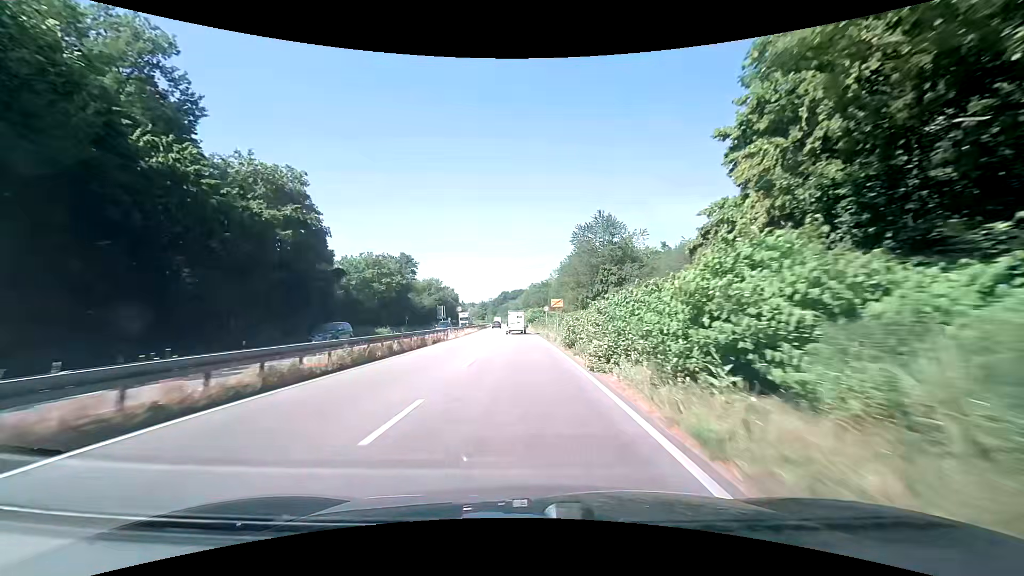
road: trunk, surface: asphalt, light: Day
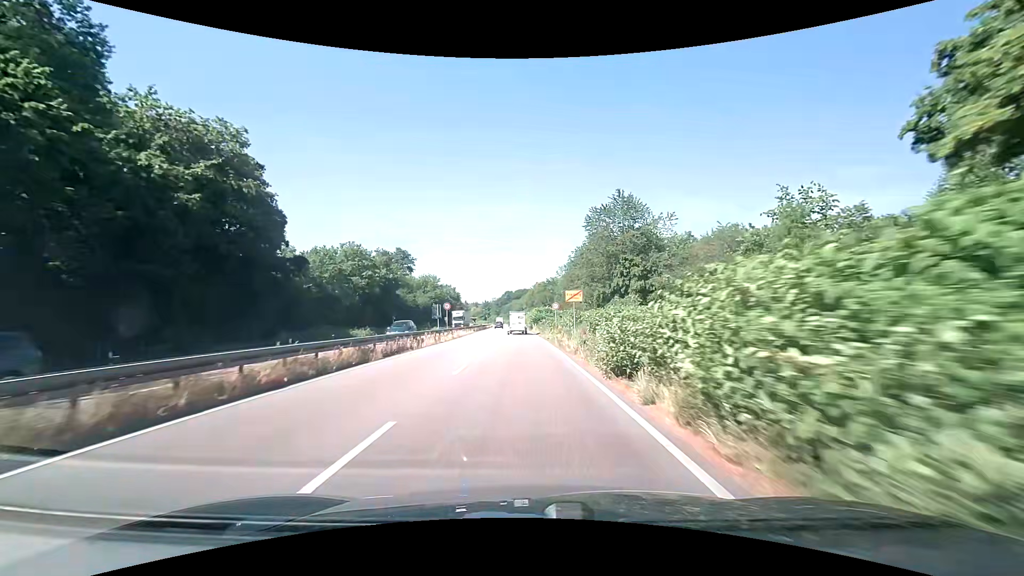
(-0.1, +10.9) m; -1°
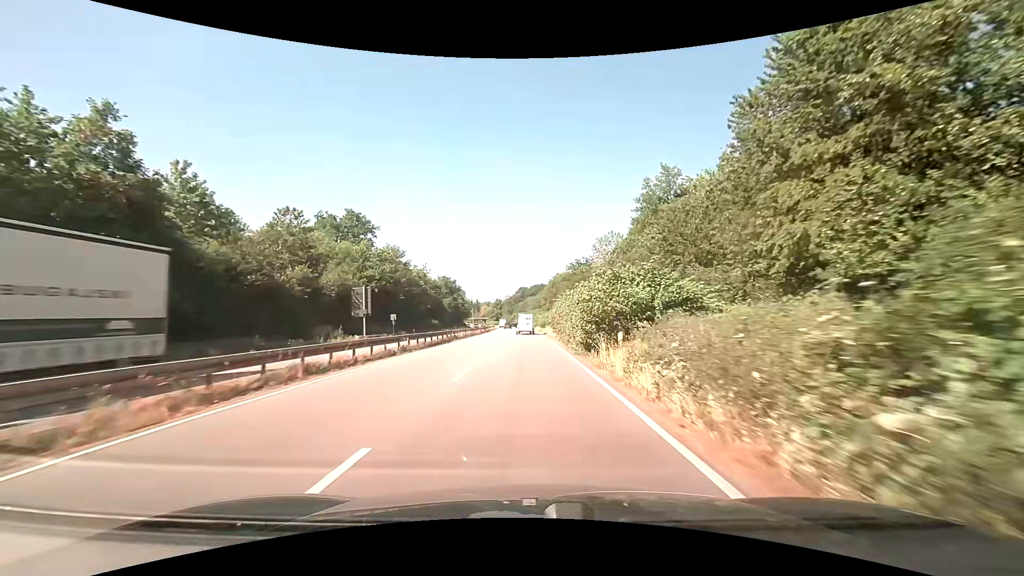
(-1.1, +55.4) m; -2°
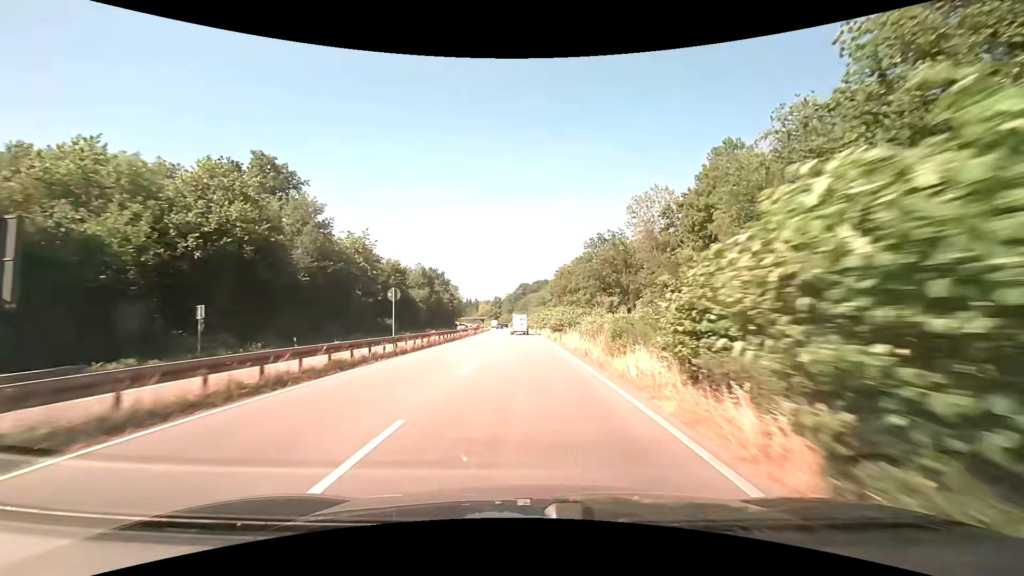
(0.0, +34.7) m; 0°
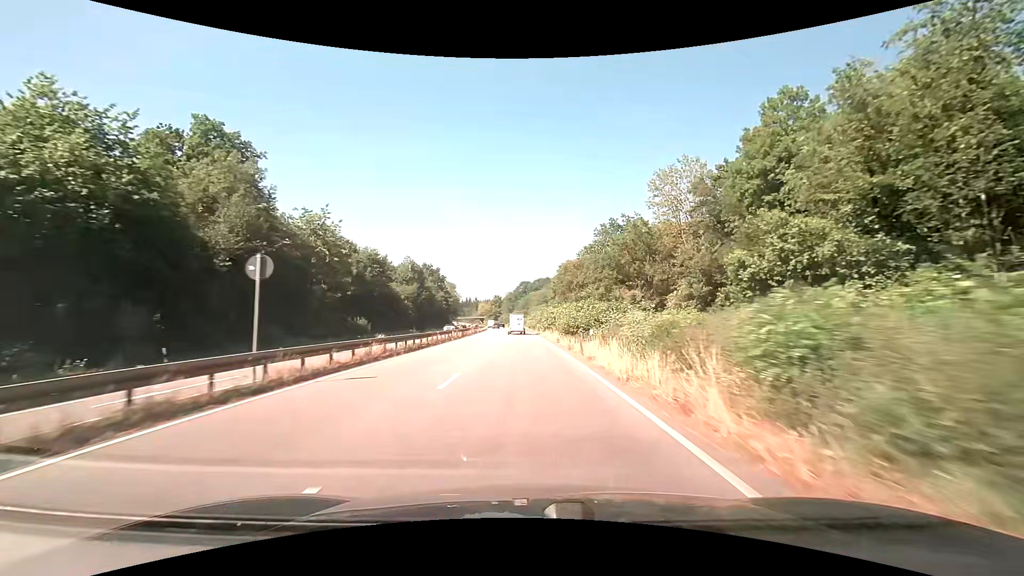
(0.0, +11.8) m; 0°
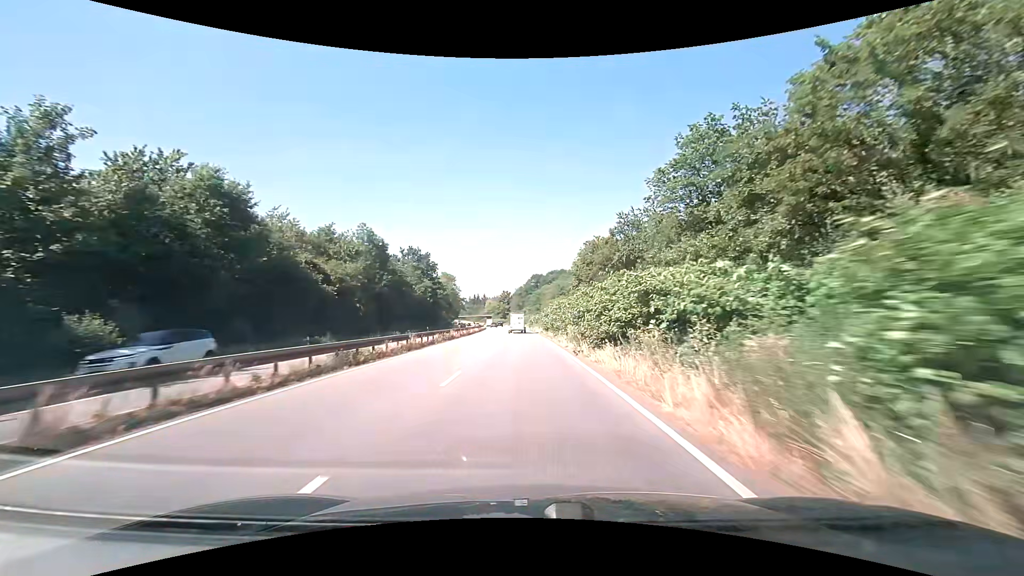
(-0.4, +35.8) m; -2°
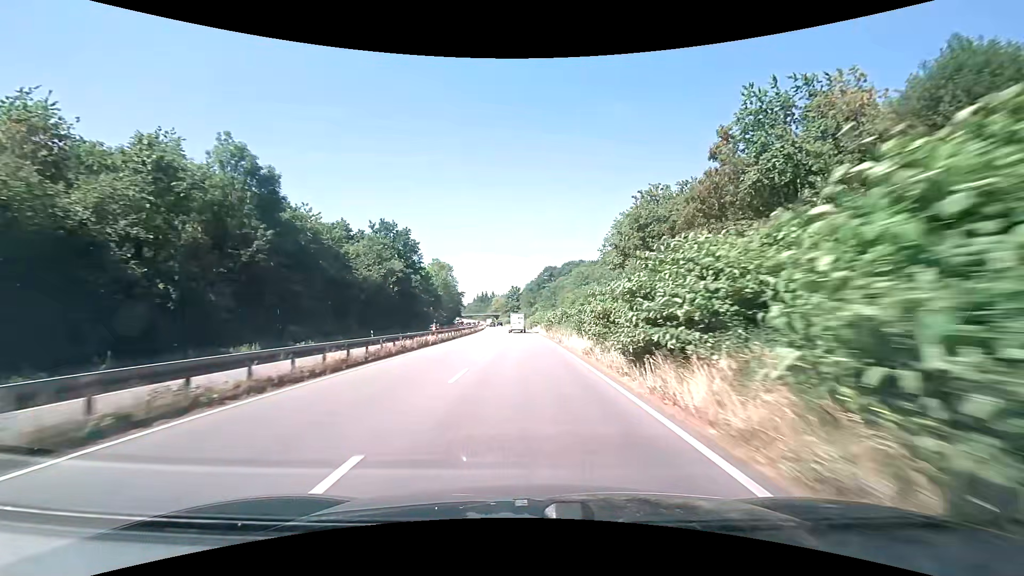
(-0.4, +35.6) m; -2°
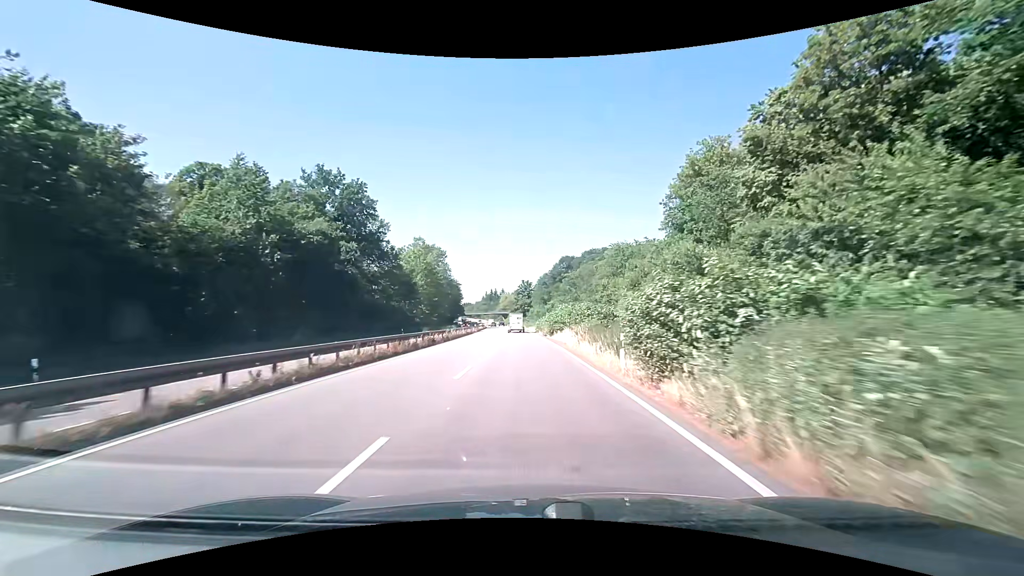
(-0.3, +35.4) m; -1°
(0, +10) (0, +20) (0, +30) (0, +40) (-1, +50) (-1, +60) (-2, +70) (-2, +80) (-3, +90) (-3, +100) m
